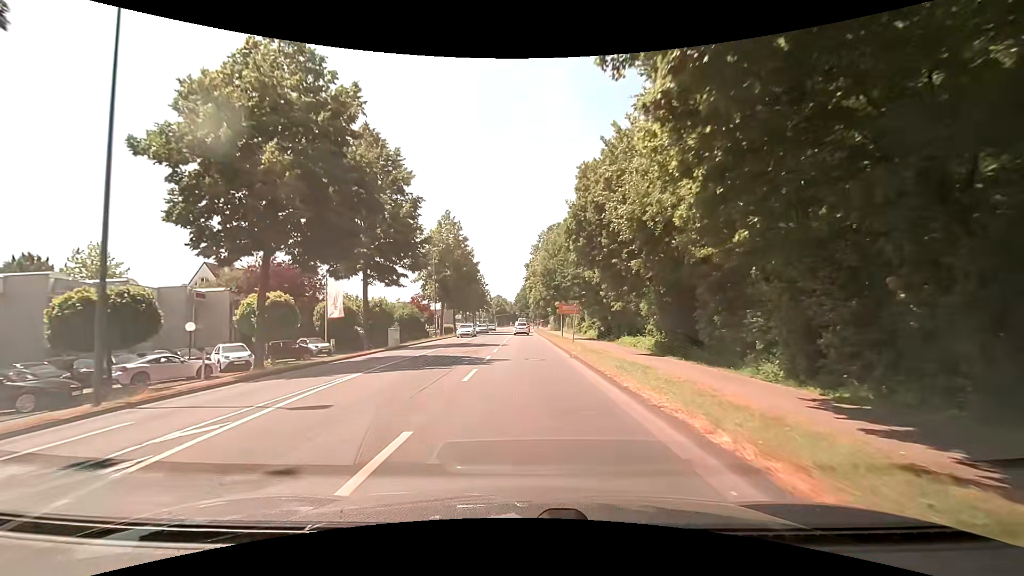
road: secondary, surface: asphalt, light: Day
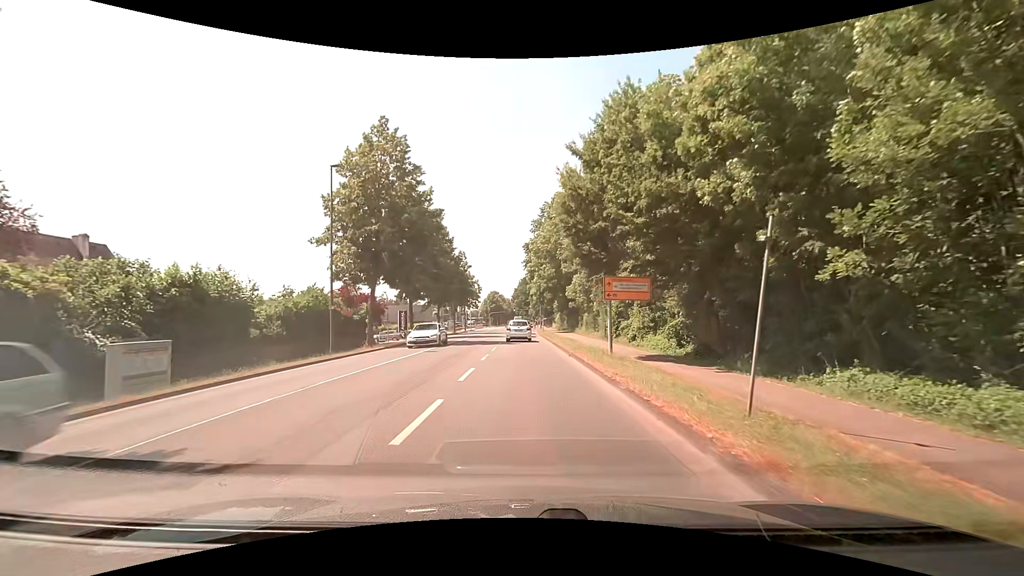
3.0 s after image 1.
(+0.3, +29.9) m; +1°
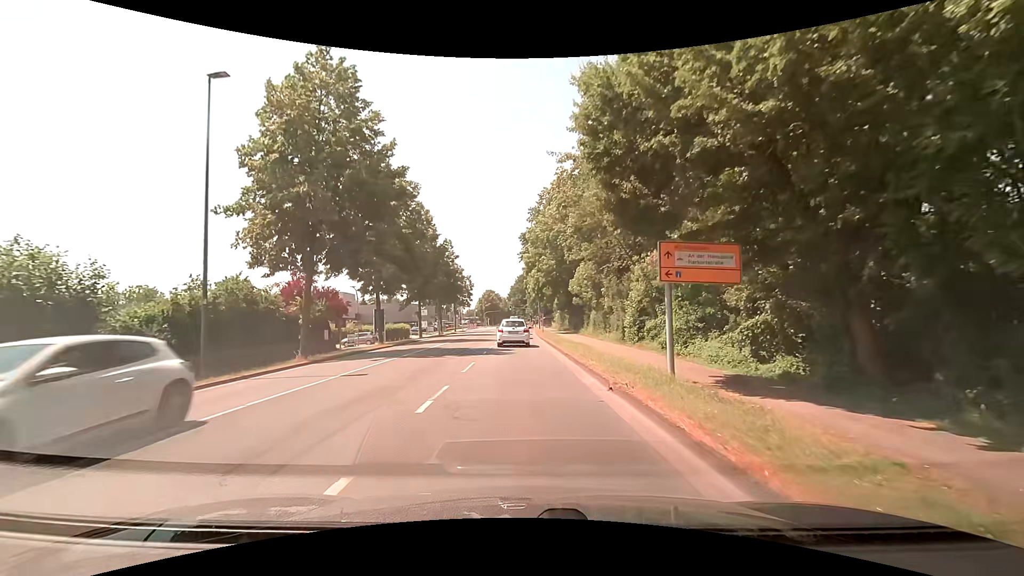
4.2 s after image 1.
(+0.1, +10.0) m; +1°
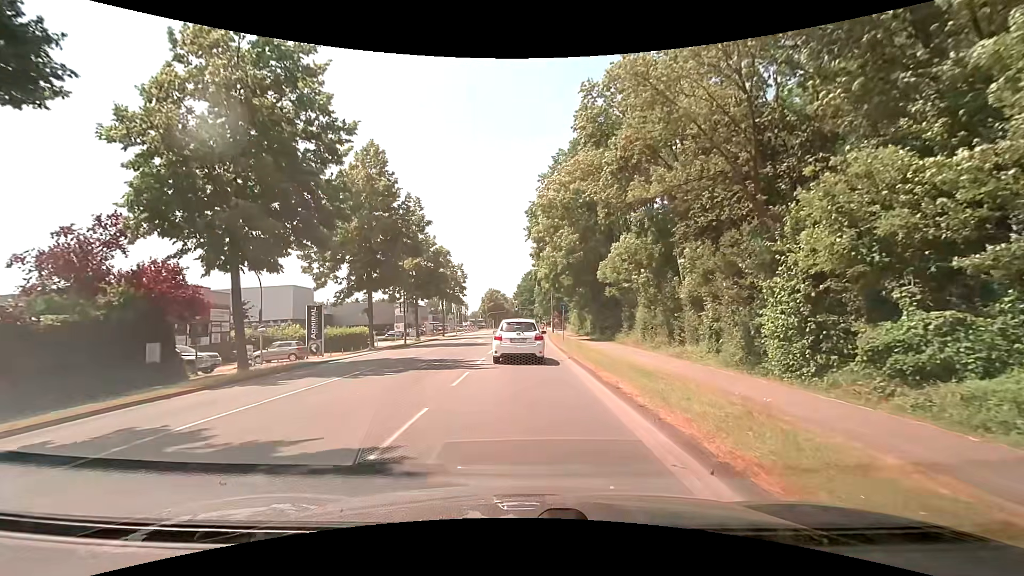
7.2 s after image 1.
(-0.4, +20.4) m; -2°
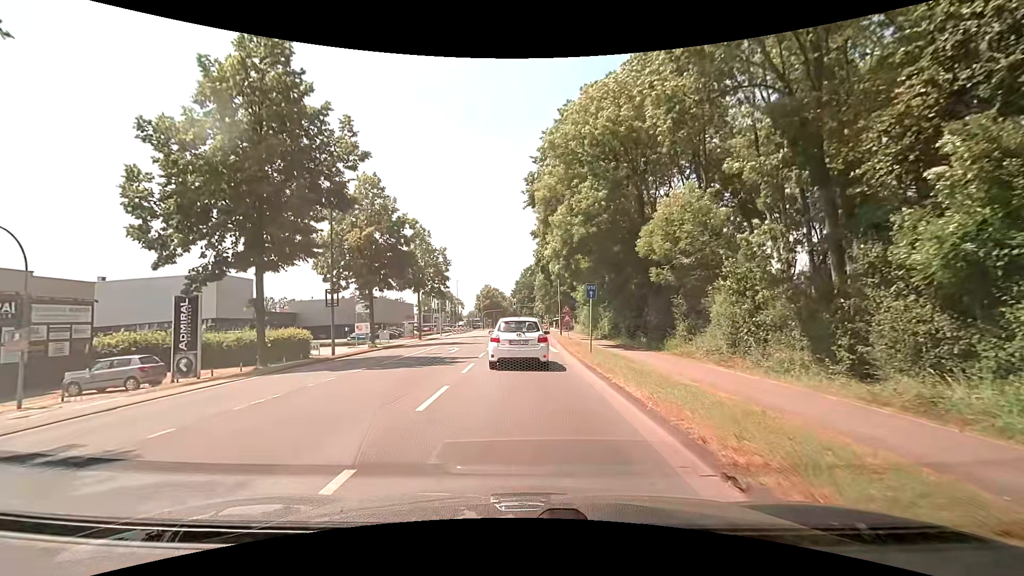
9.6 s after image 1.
(0.0, +15.2) m; 0°
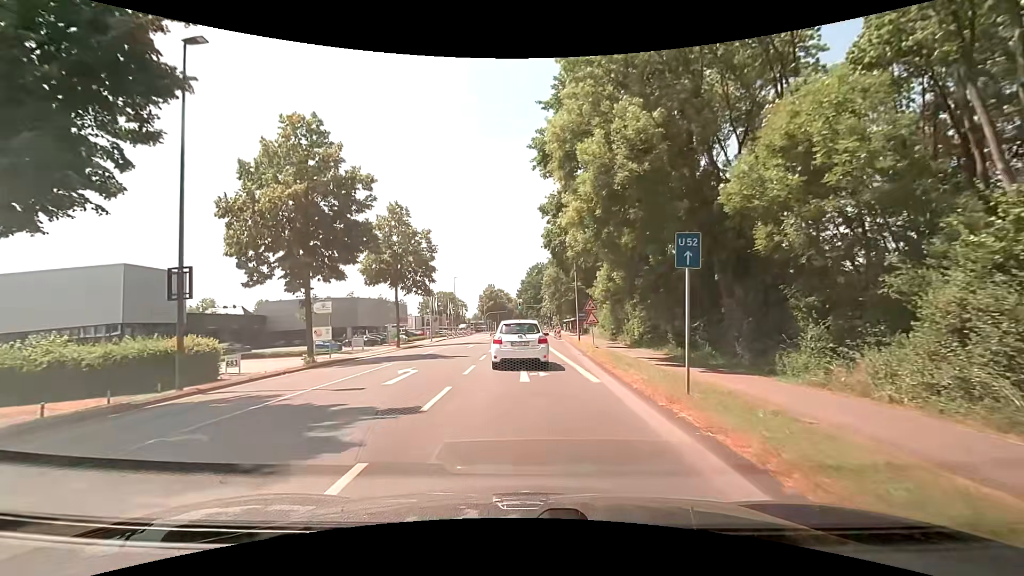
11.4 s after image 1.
(0.0, +11.8) m; 0°
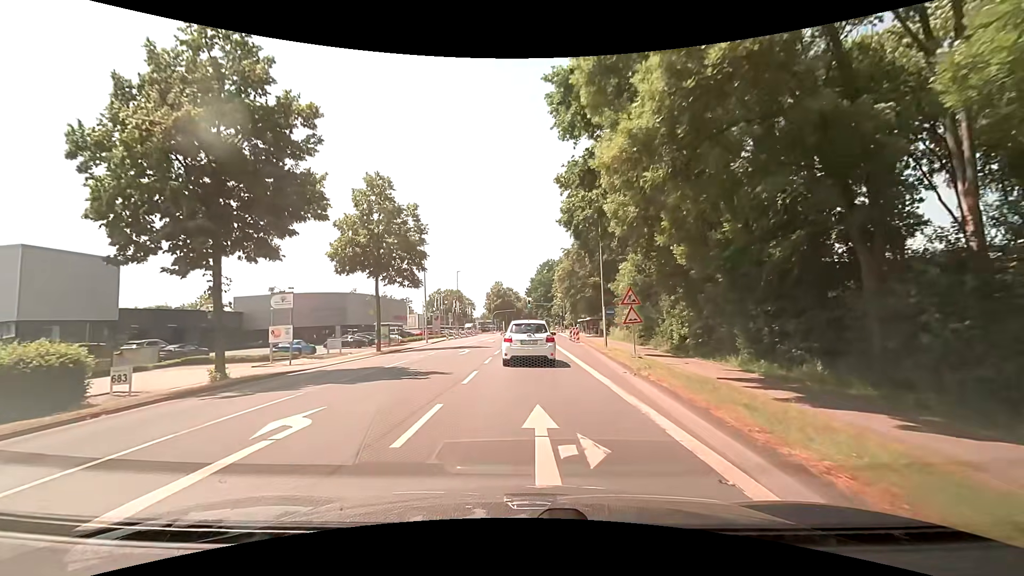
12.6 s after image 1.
(-0.2, +8.5) m; -2°
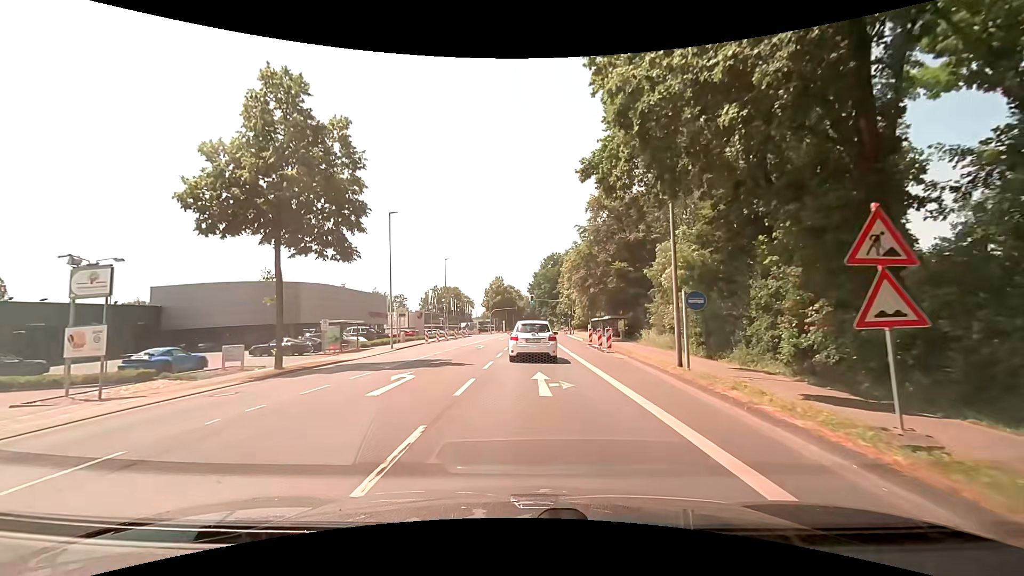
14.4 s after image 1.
(-0.2, +14.4) m; -1°
(0, +10) (0, +20) (0, +30) (+1, +40) (+1, +50) (+1, +60) (+2, +70) (+2, +80) (+3, +90) (+3, +100) m
